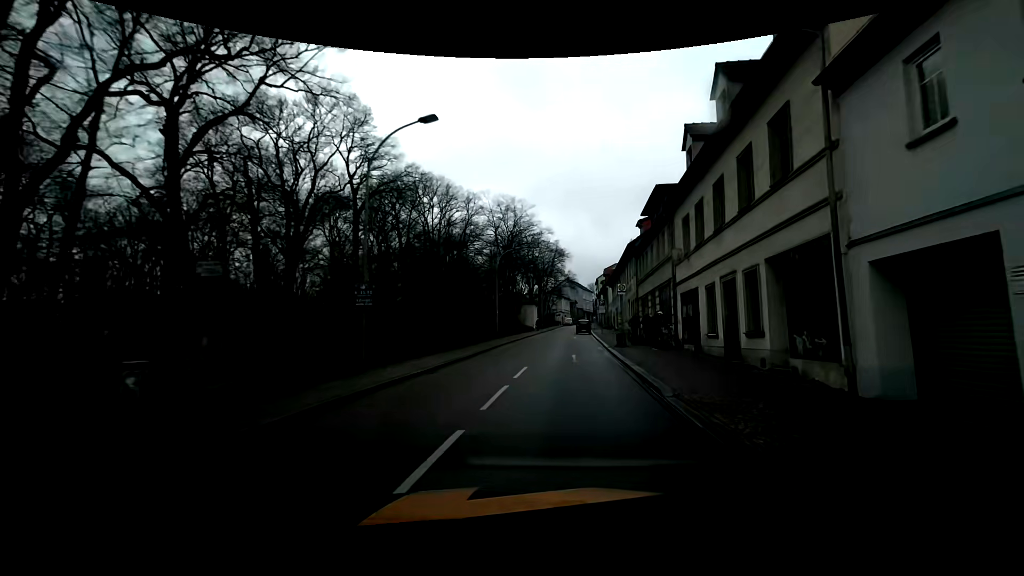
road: primary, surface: asphalt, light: Day
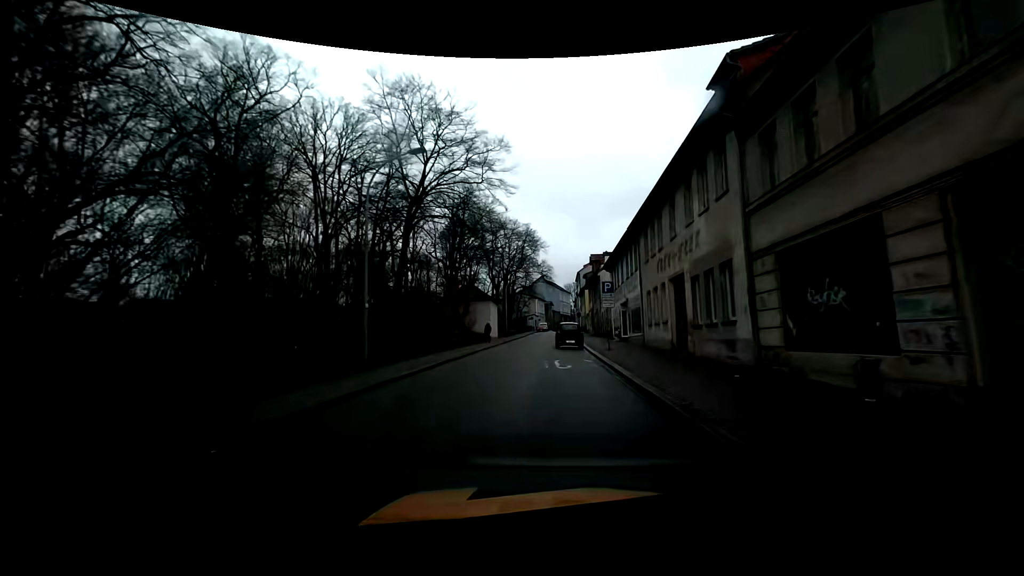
(+1.4, +24.7) m; +2°
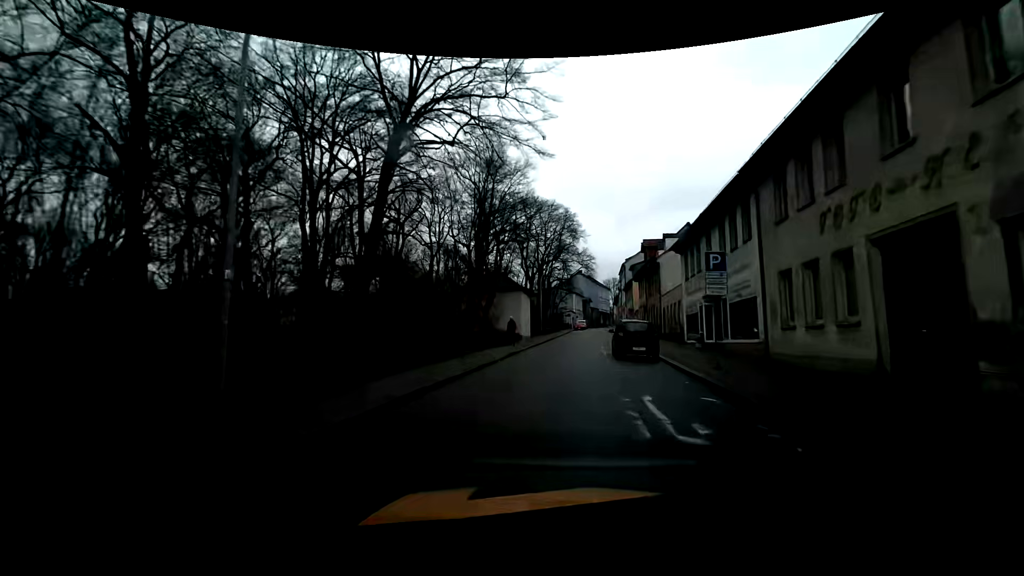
(-0.4, +9.7) m; -4°
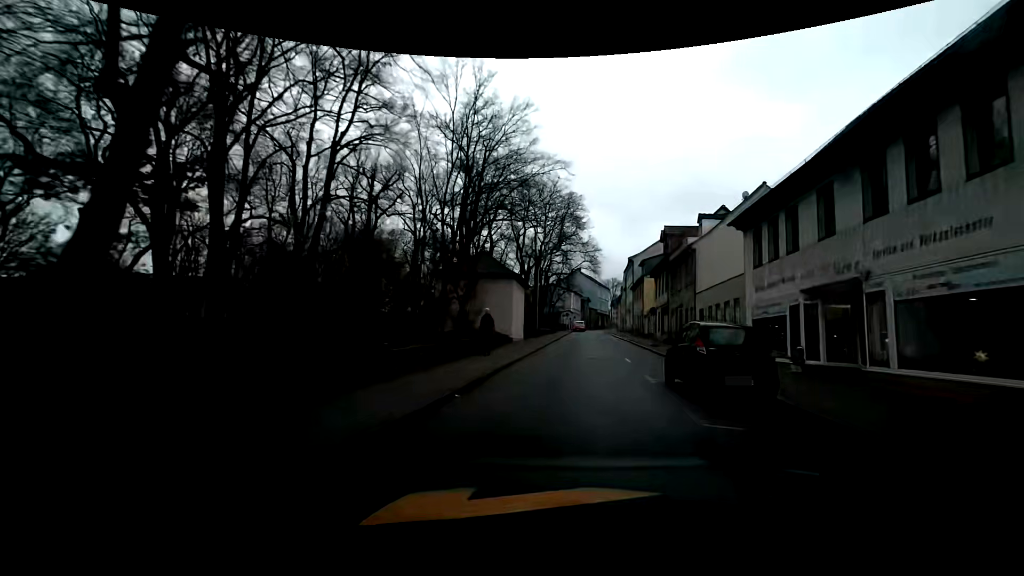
(+0.1, +9.5) m; +1°
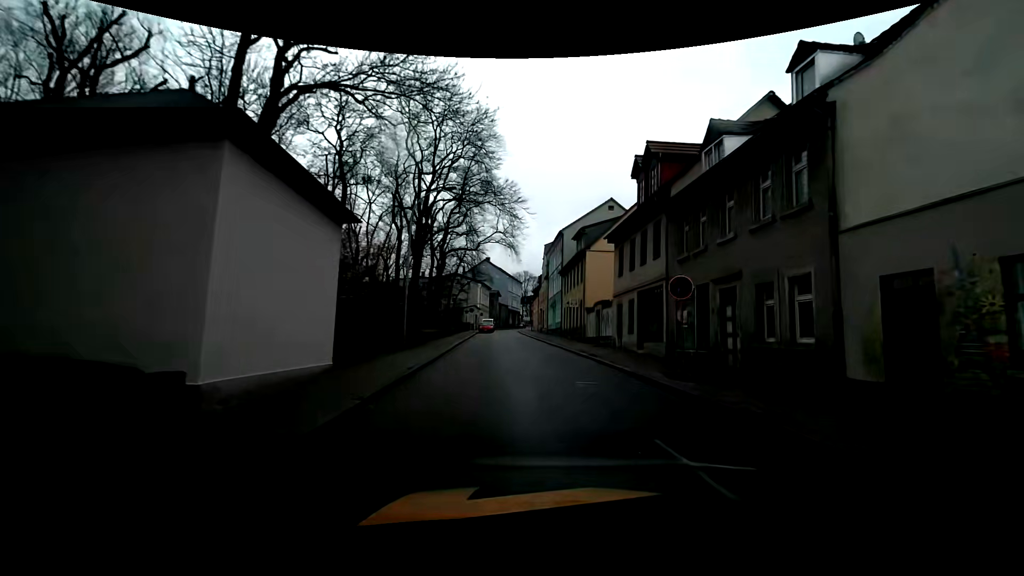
(+1.8, +21.8) m; +12°
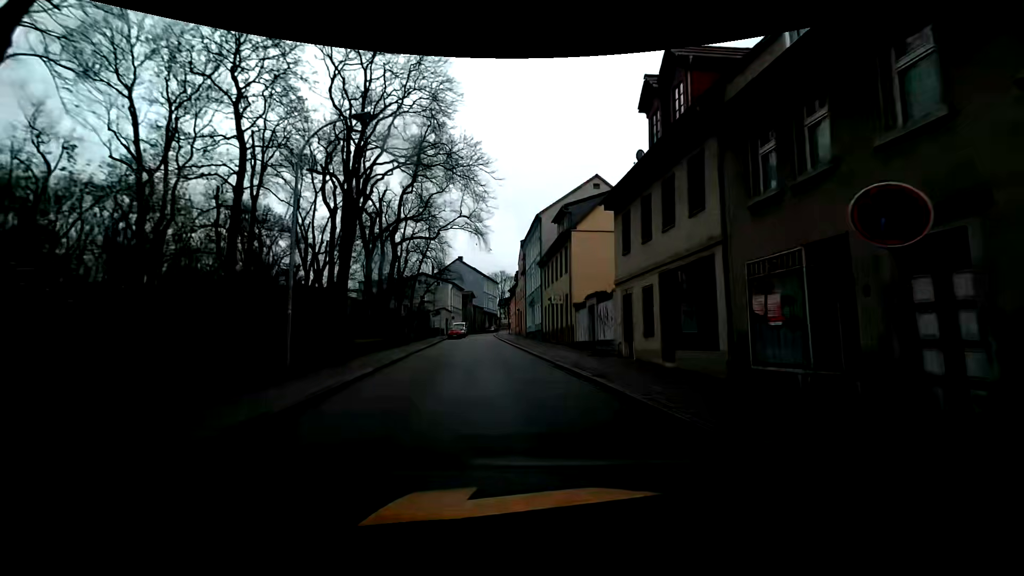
(+0.1, +8.7) m; +1°
(0, +10) (-1, +20) (-2, +30) (-4, +40) (-5, +50) (-6, +60) (-7, +70) (-8, +80) (-8, +90) (-8, +100) m
